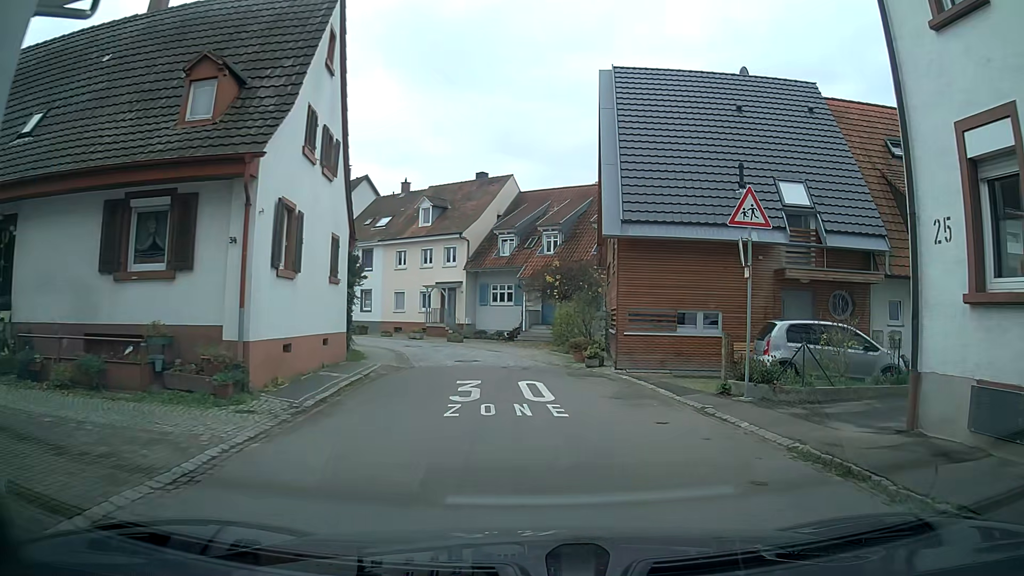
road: residential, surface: asphalt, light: Day
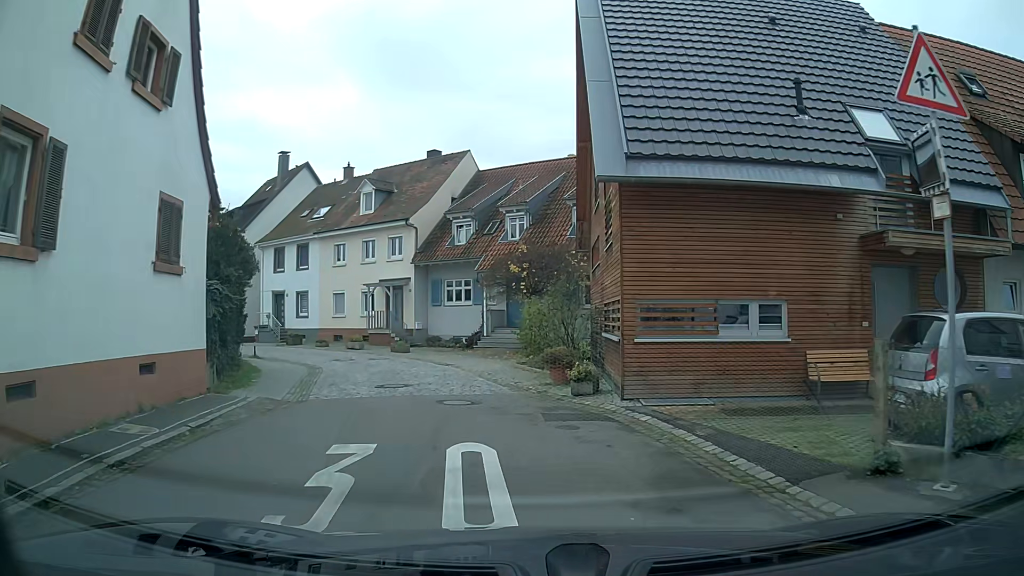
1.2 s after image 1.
(+0.2, +7.1) m; +2°
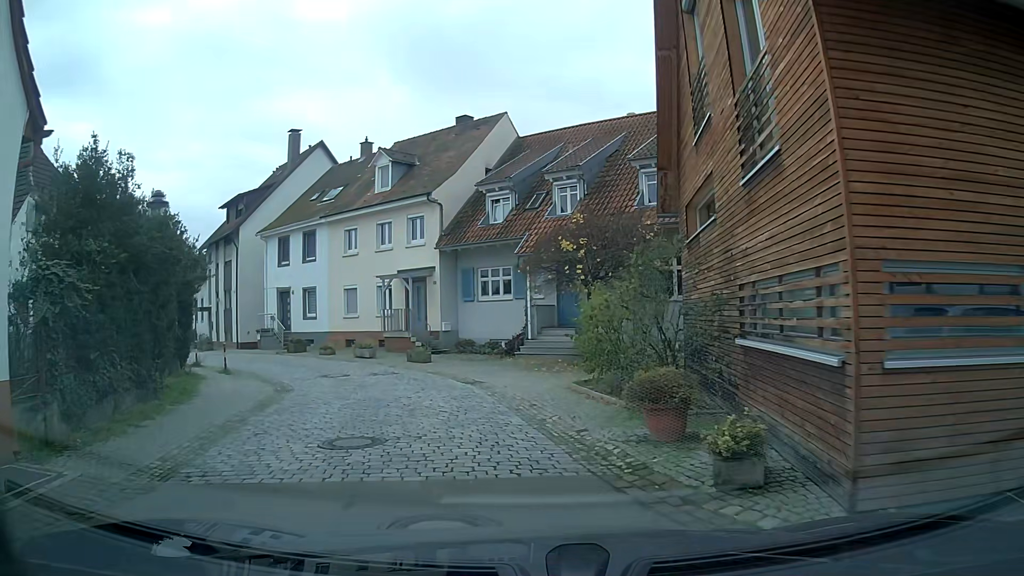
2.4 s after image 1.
(-0.3, +6.8) m; -5°
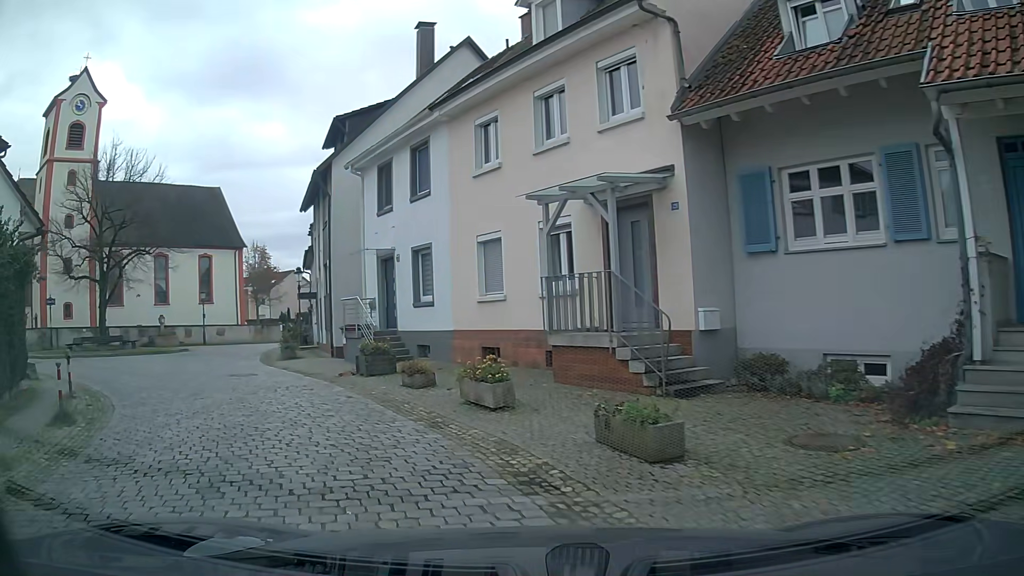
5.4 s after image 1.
(-2.3, +15.9) m; -21°
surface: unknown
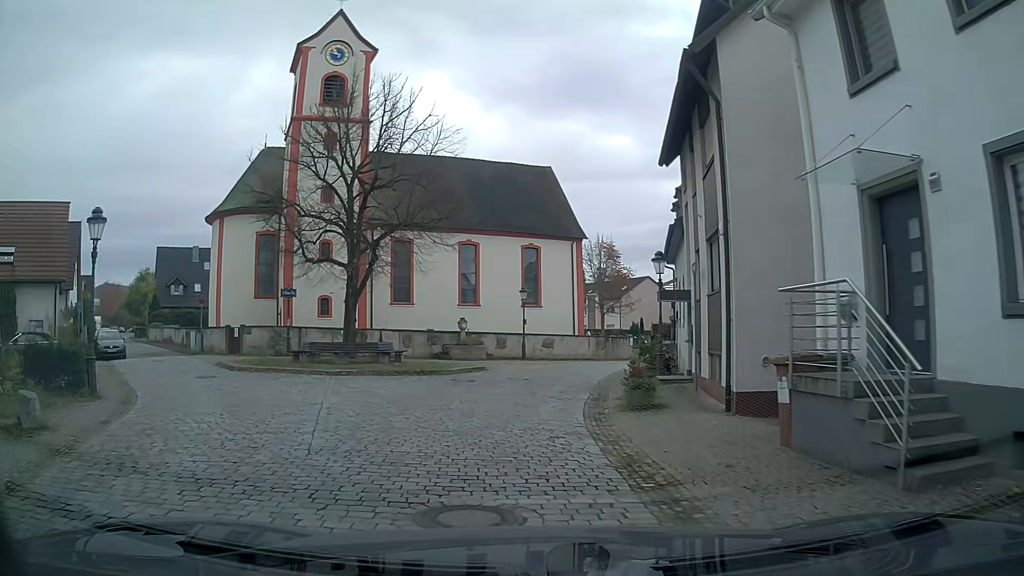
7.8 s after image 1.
(-3.3, +11.7) m; -27°
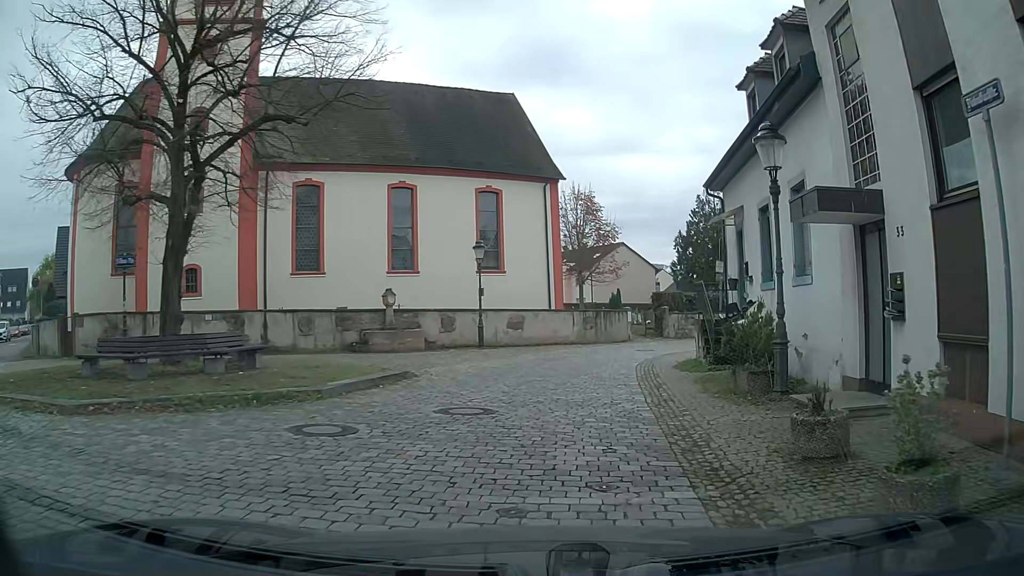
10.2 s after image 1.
(+0.3, +11.8) m; +6°
(0, +10) (+2, +20) (+7, +28) (+14, +36) (+21, +43) (+28, +50) (+36, +56) (+44, +62) (+52, +68) (+61, +73) m
